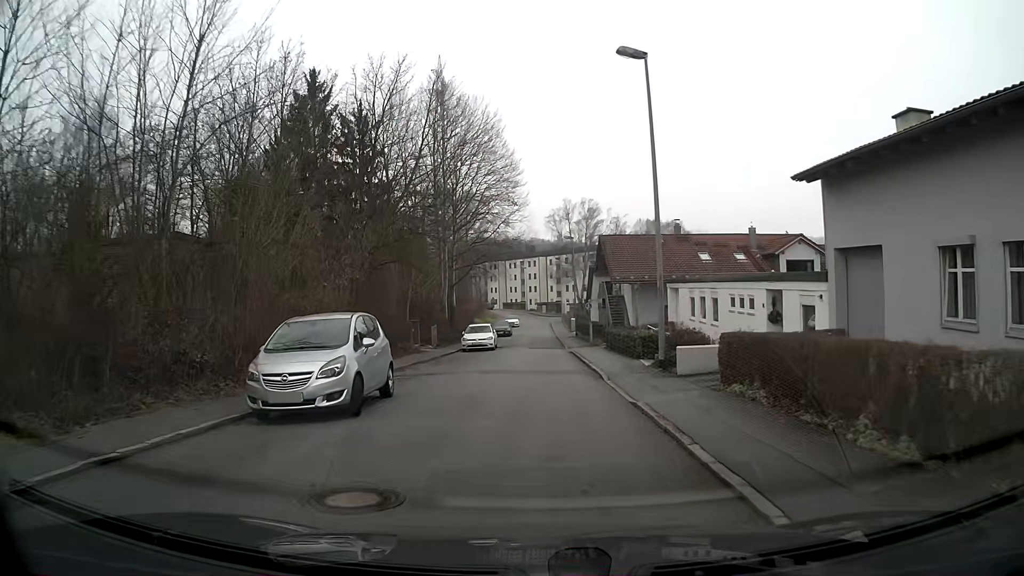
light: Day
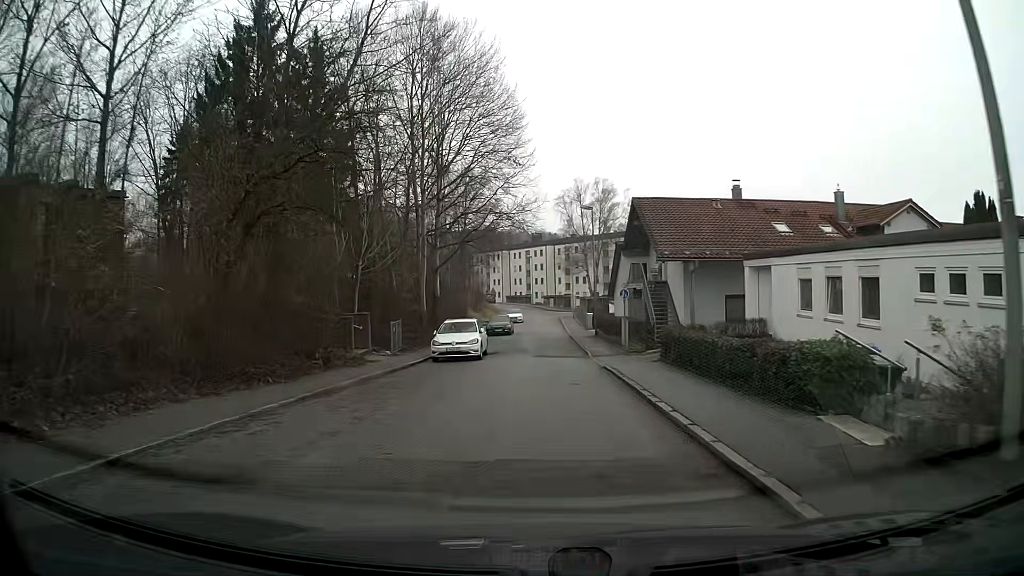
(-0.1, +12.8) m; -1°
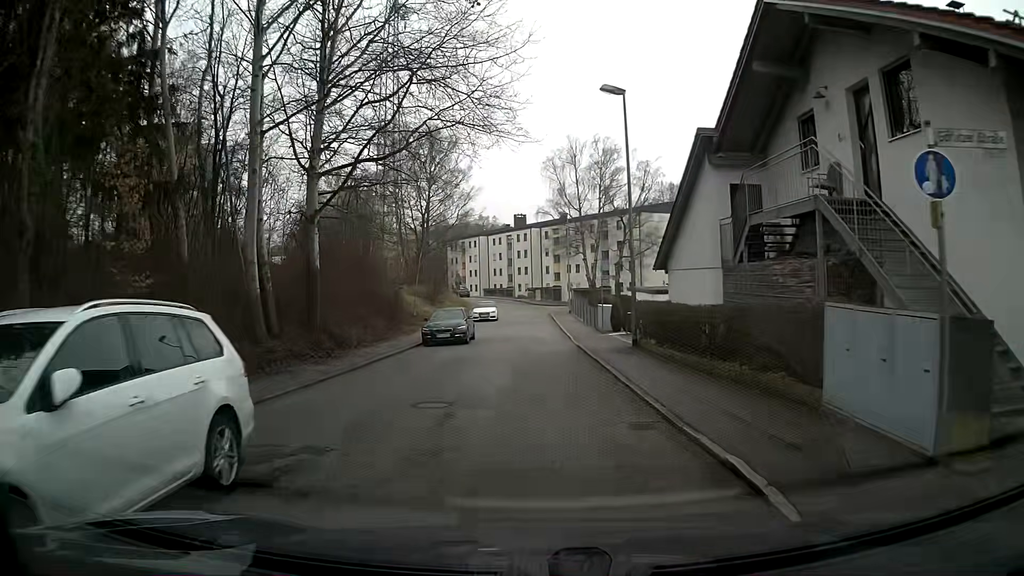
(+0.4, +21.9) m; +1°
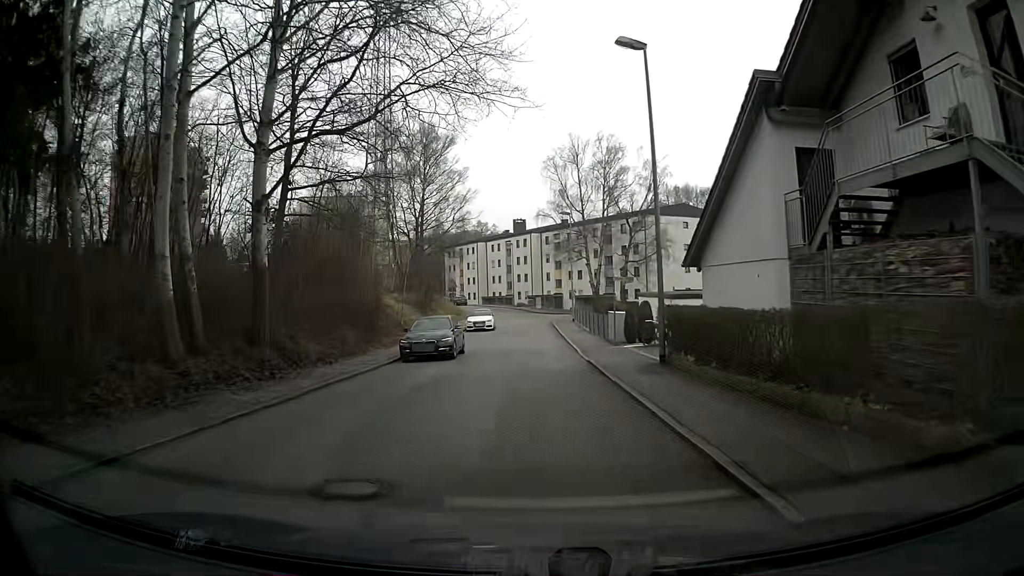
(0.0, +4.4) m; 0°
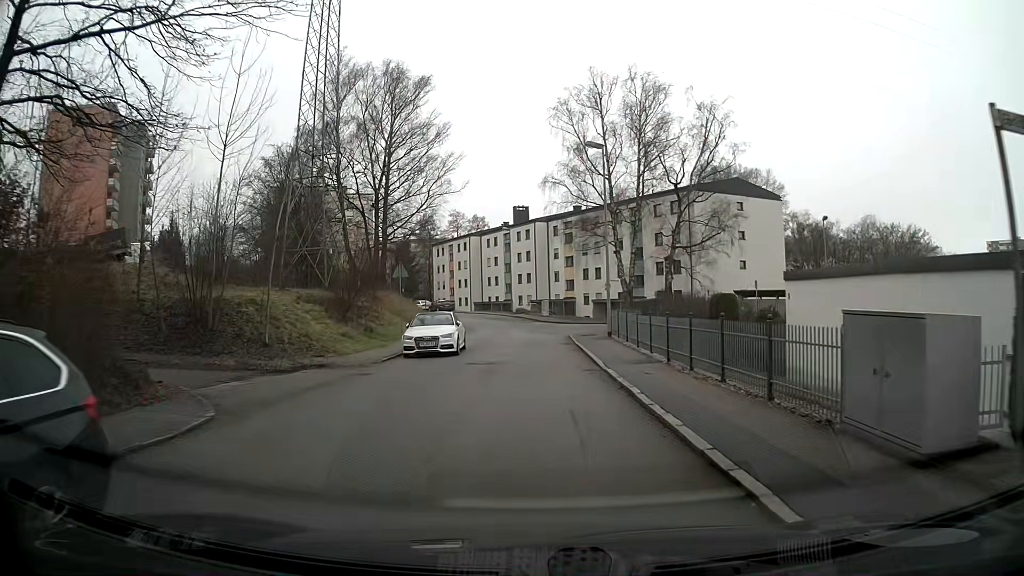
(+0.1, +21.8) m; 0°
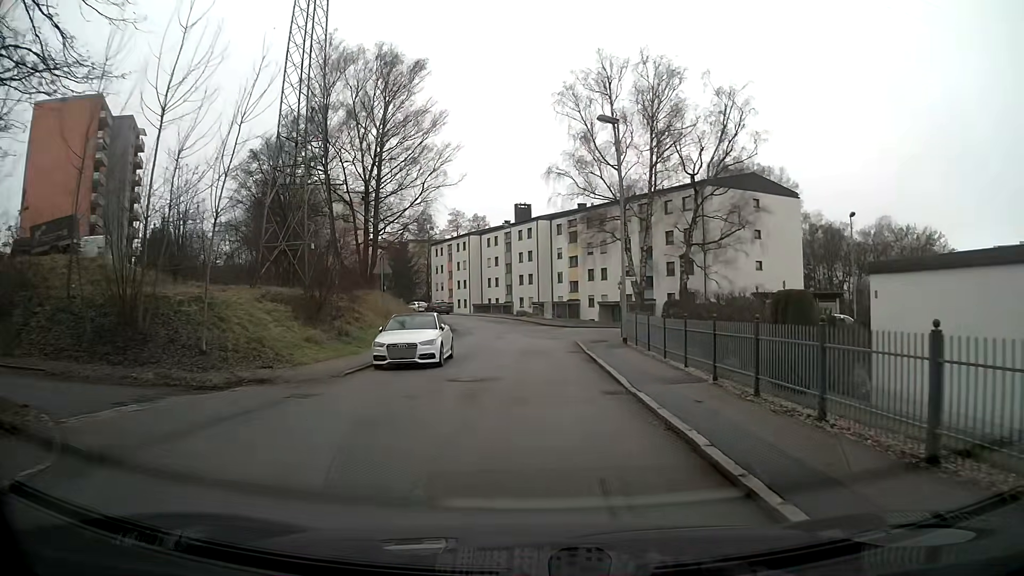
(0.0, +4.2) m; 0°
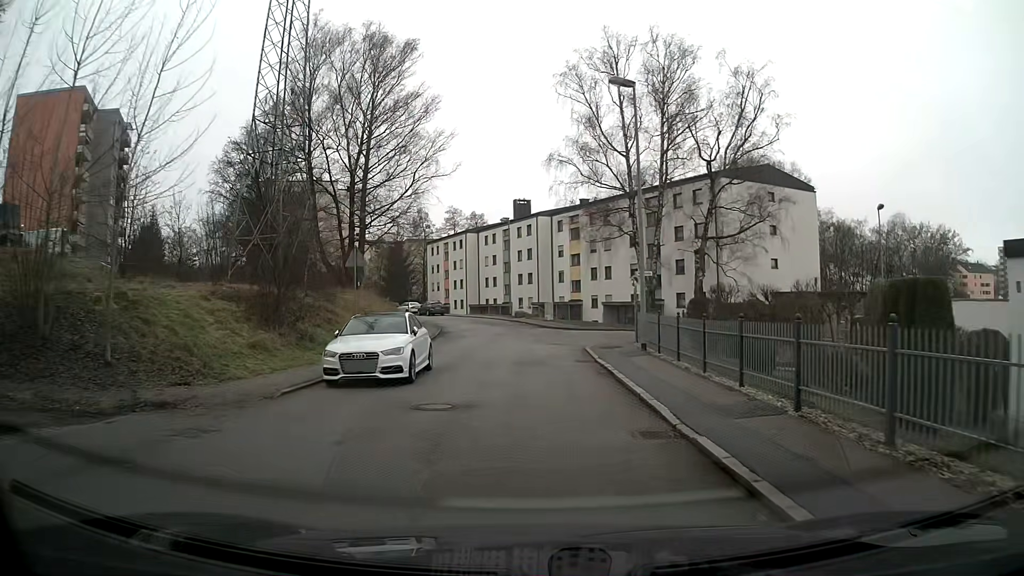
(0.0, +4.1) m; 0°
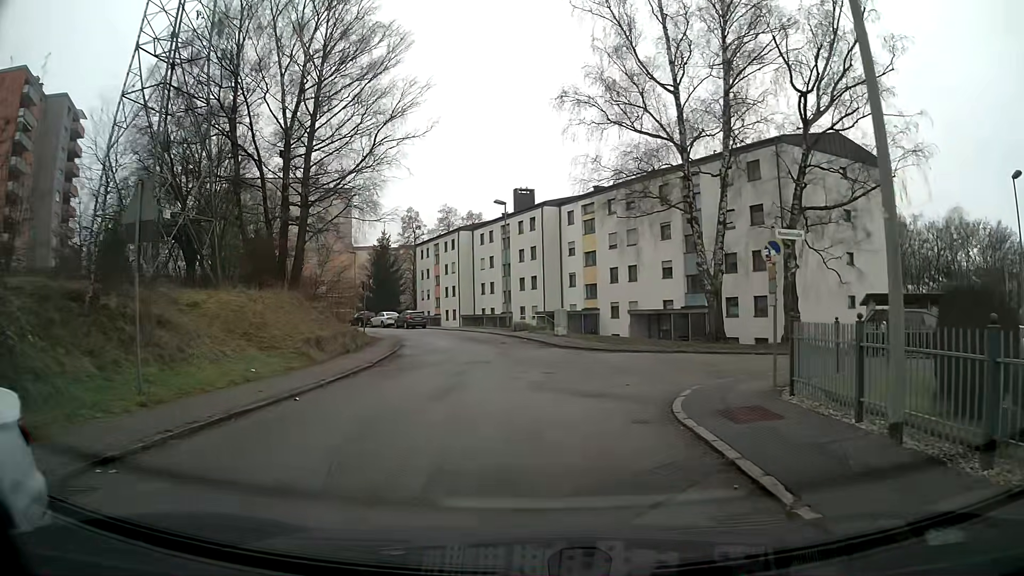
(-0.1, +13.6) m; -1°
(0, +10) (0, +20) (-2, +30) (-4, +40) (-9, +48) (-15, +56) (-21, +64) (-28, +72) (-35, +78) (-43, +84) m
